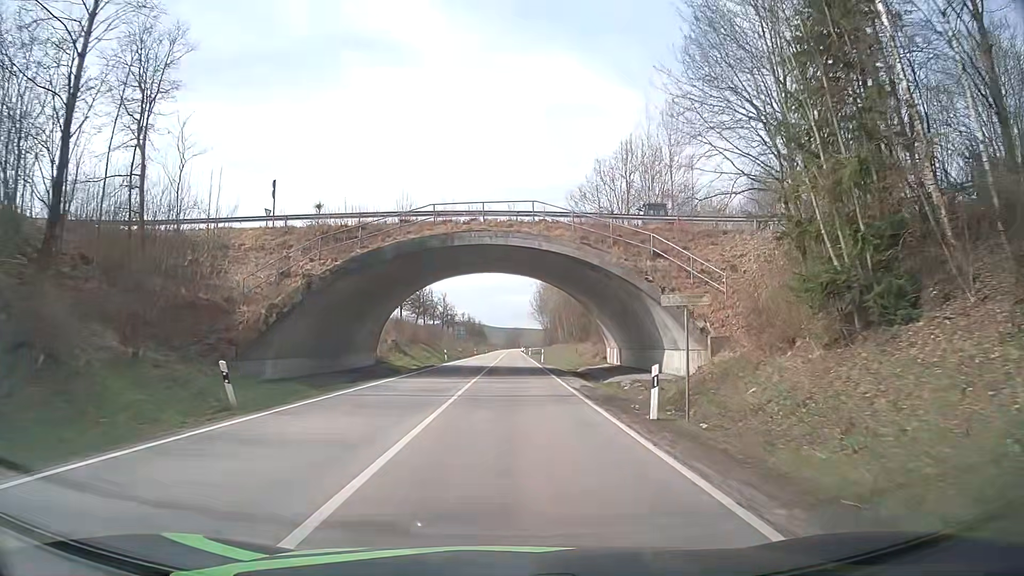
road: secondary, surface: asphalt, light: Day
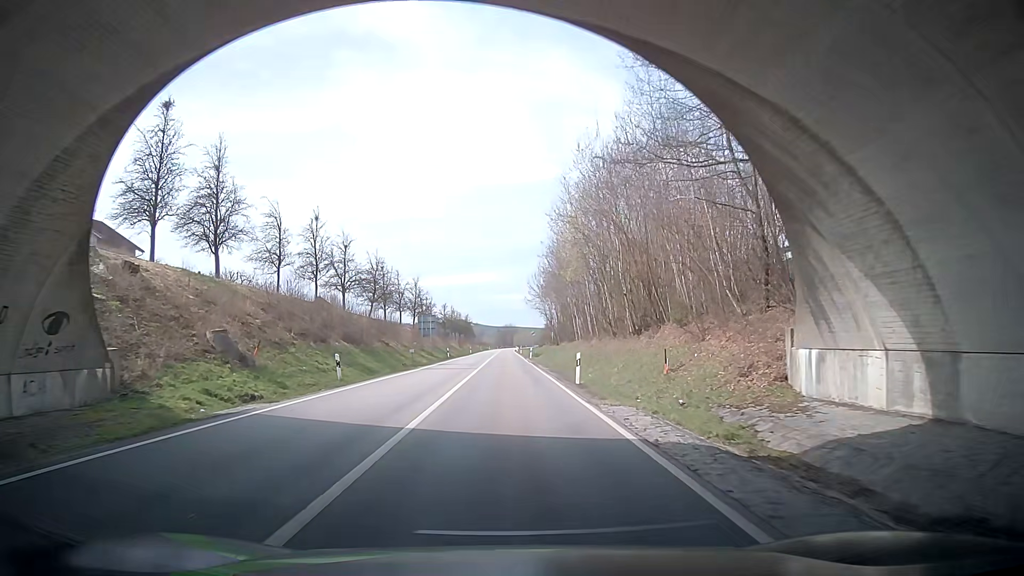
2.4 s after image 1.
(+0.4, +35.4) m; 0°
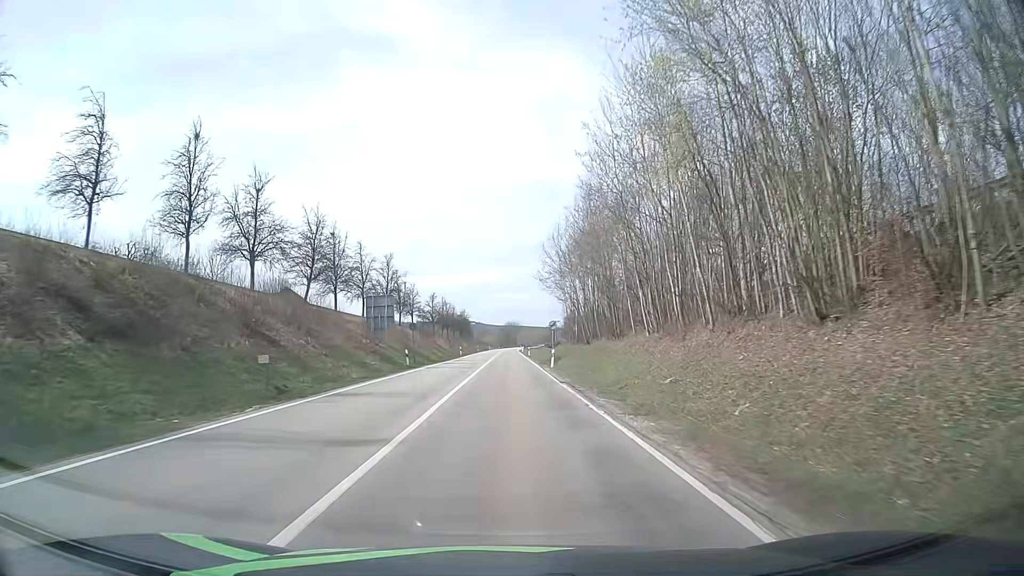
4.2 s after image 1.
(-0.2, +30.1) m; 0°
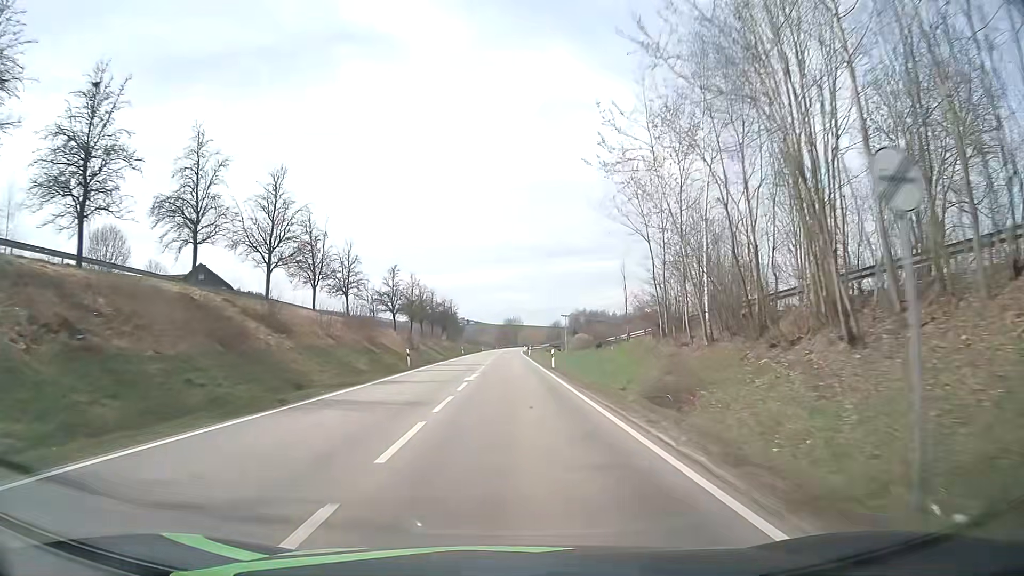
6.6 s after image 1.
(-0.2, +44.2) m; 0°
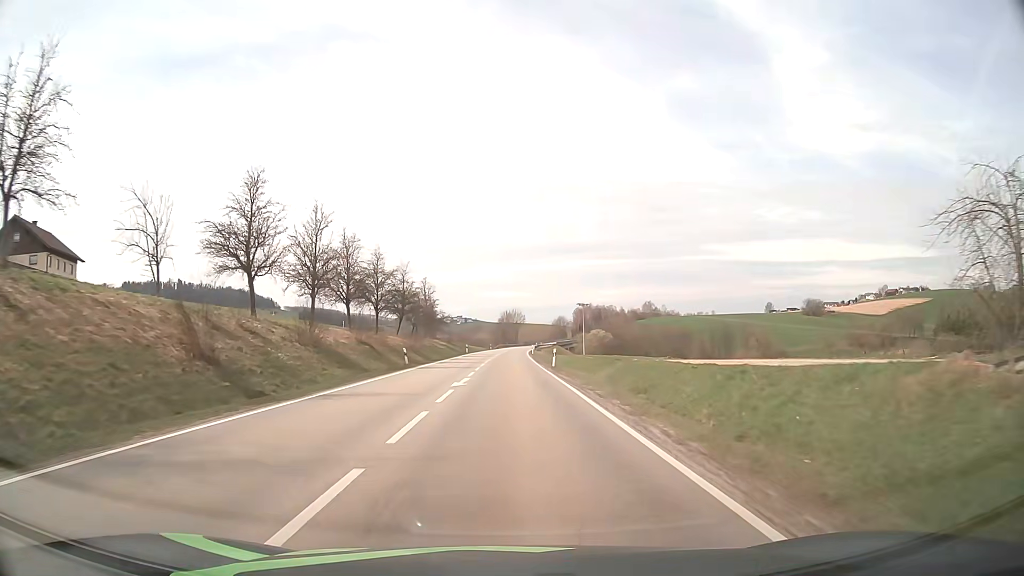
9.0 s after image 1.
(+0.1, +47.2) m; 0°
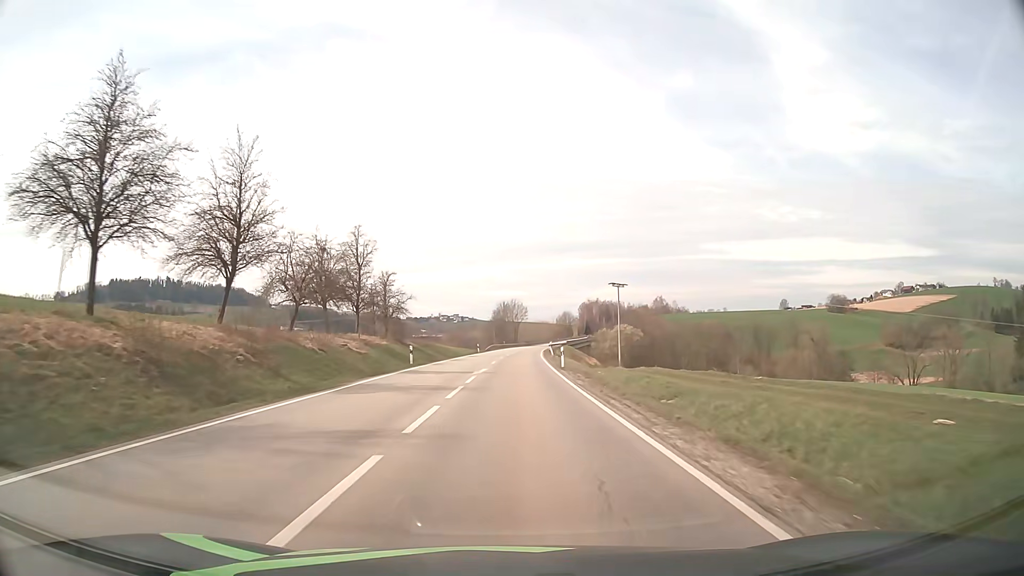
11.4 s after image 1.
(-0.1, +47.7) m; 0°
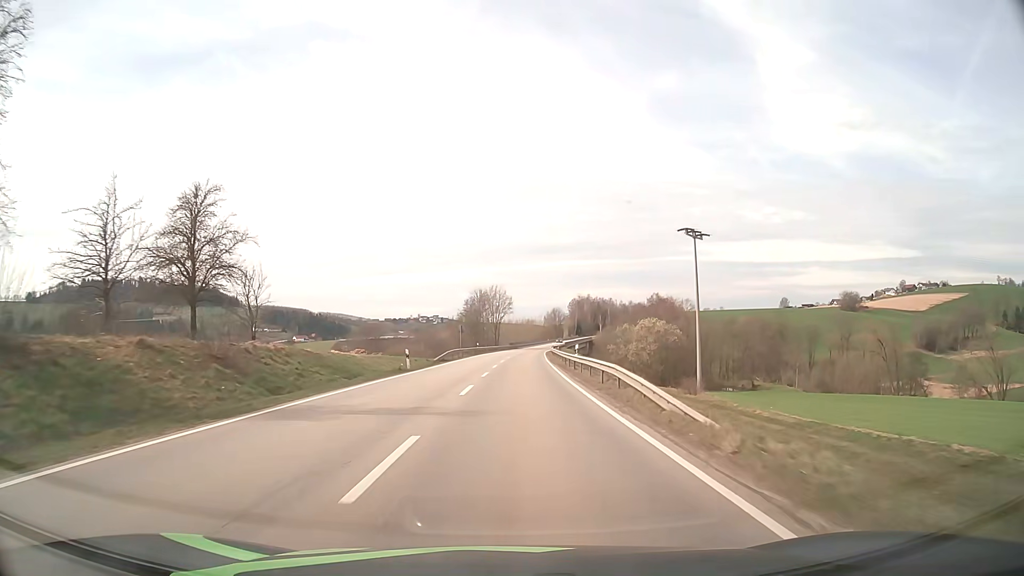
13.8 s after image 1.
(+0.7, +47.1) m; +2°
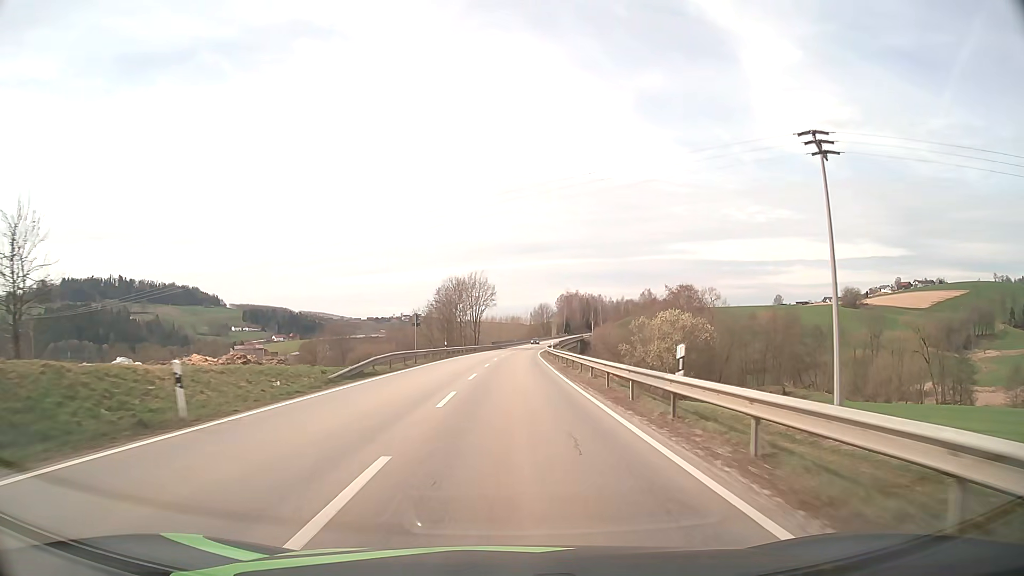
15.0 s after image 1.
(+0.3, +23.7) m; +1°
(0, +10) (0, +20) (0, +30) (+1, +40) (+1, +50) (+1, +60) (+2, +70) (+2, +80) (+3, +90) (+3, +100) m
